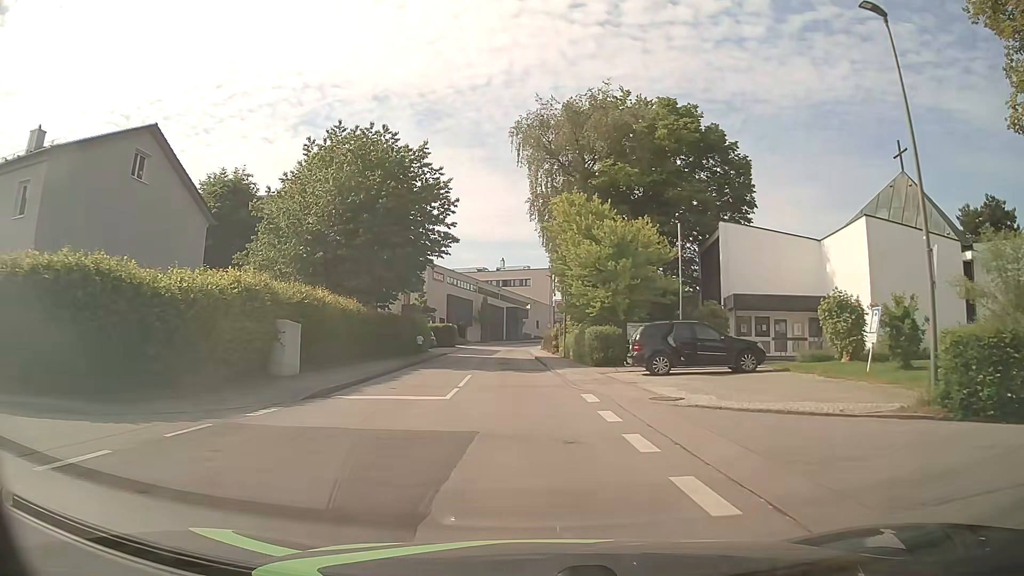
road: unclassified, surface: asphalt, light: Day
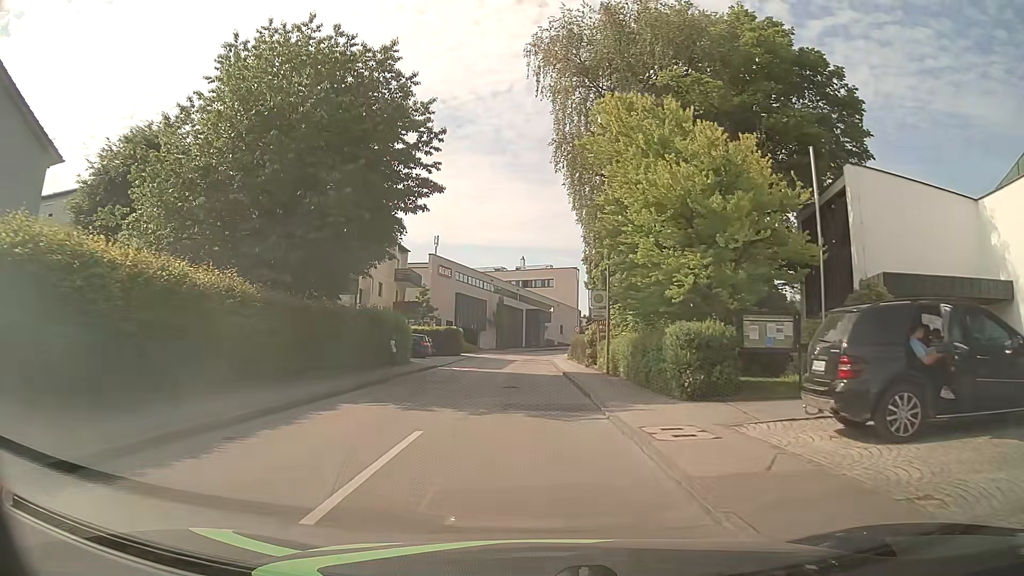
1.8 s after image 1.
(-0.3, +14.1) m; -3°
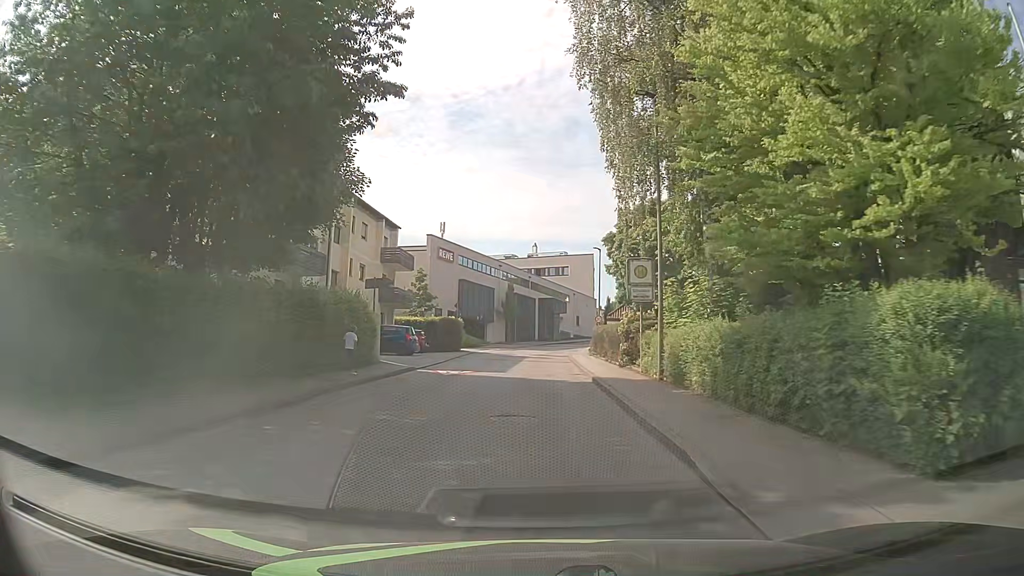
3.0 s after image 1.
(0.0, +9.3) m; 0°
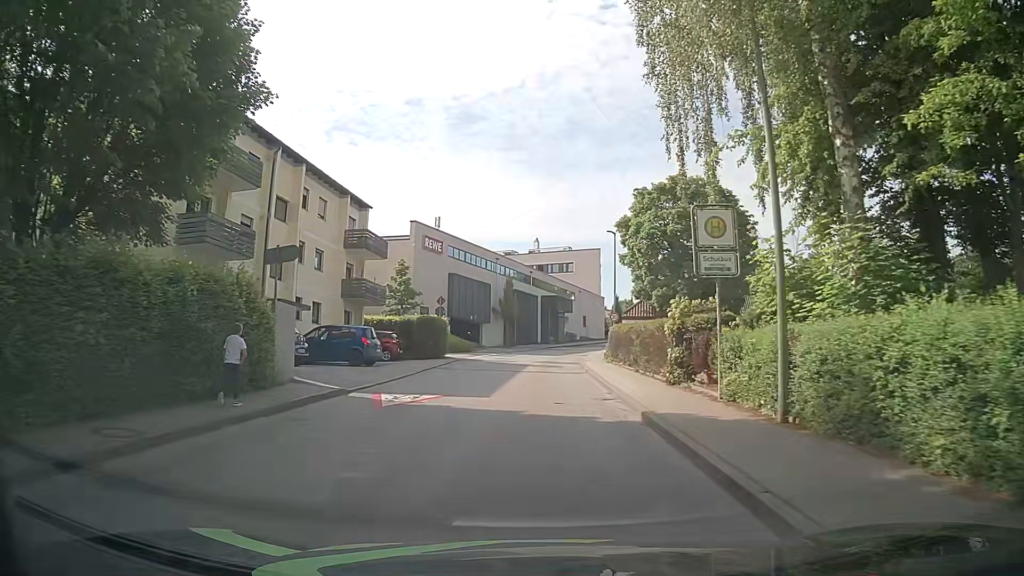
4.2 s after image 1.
(0.0, +9.4) m; -1°
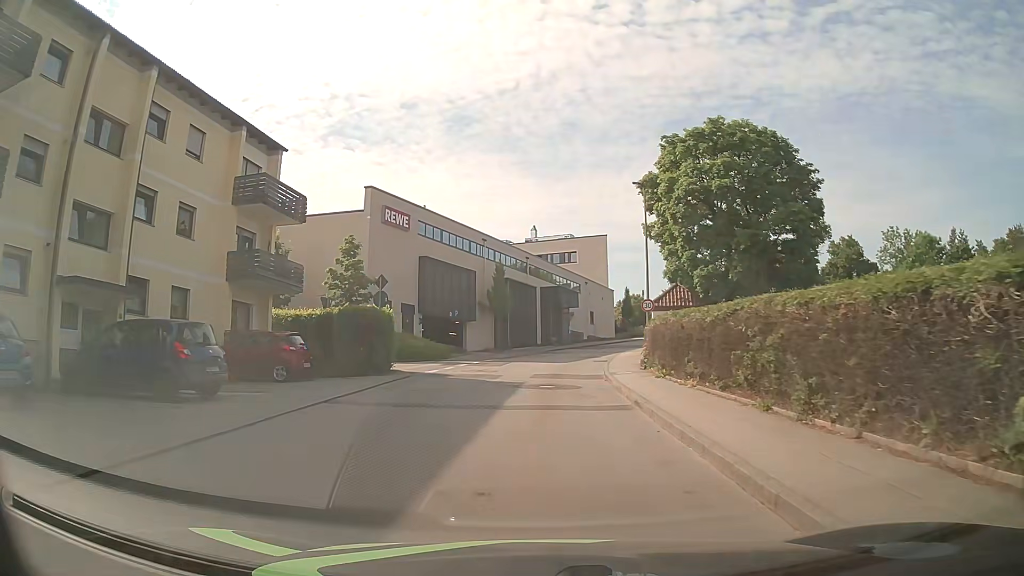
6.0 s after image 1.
(+0.2, +14.0) m; +1°
